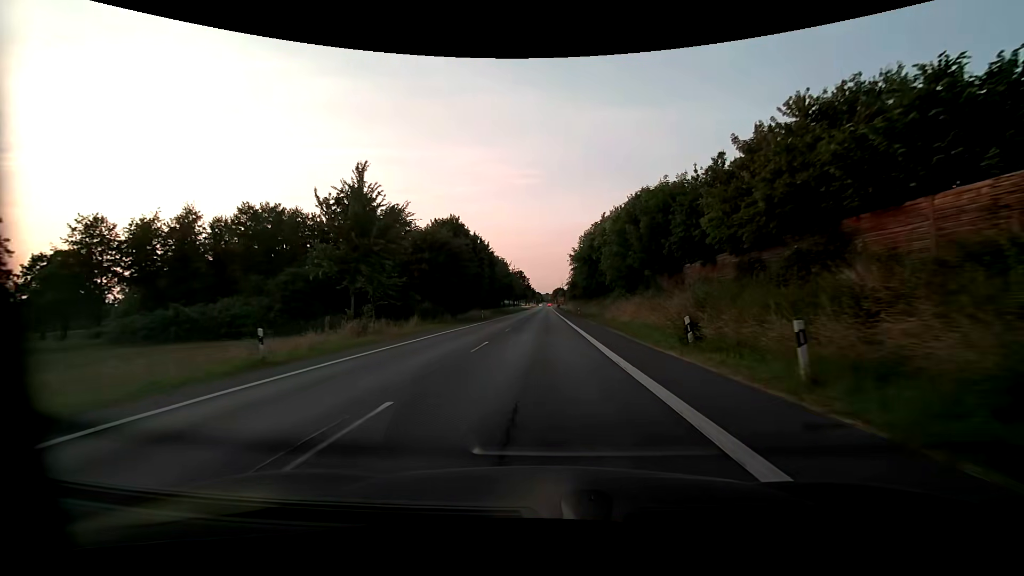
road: primary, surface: asphalt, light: Day
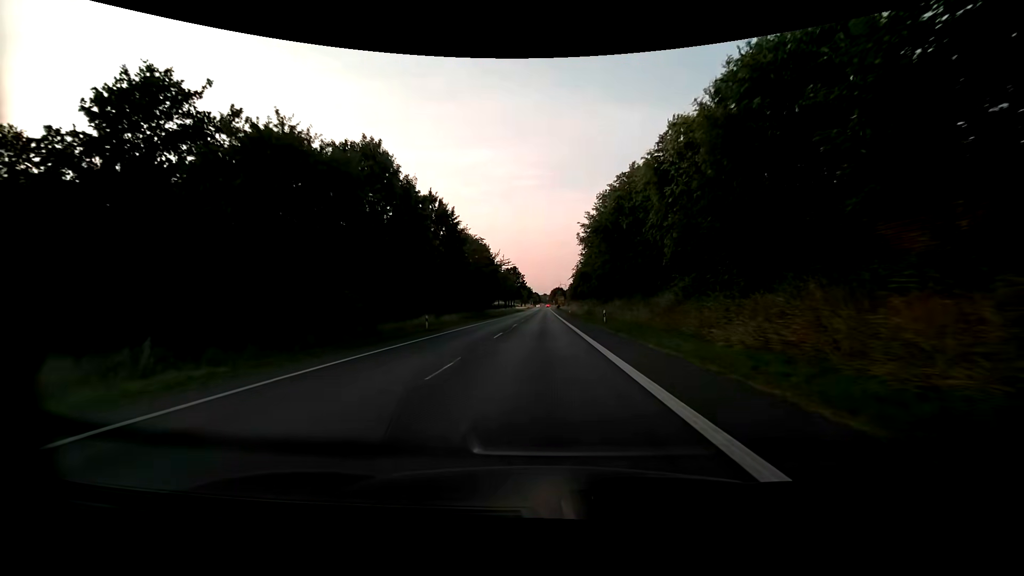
(+0.1, +29.3) m; 0°
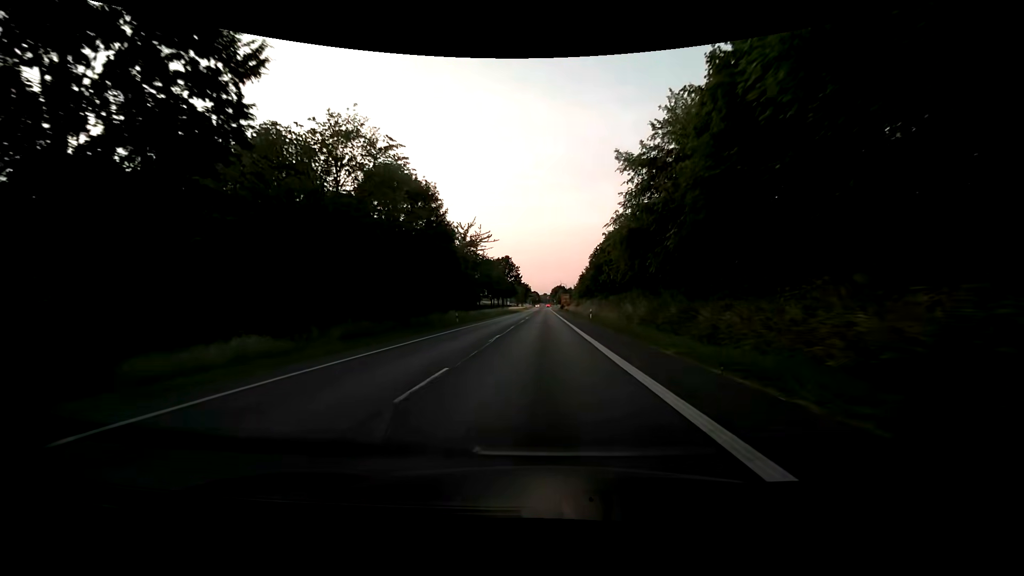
(-0.1, +39.1) m; 0°
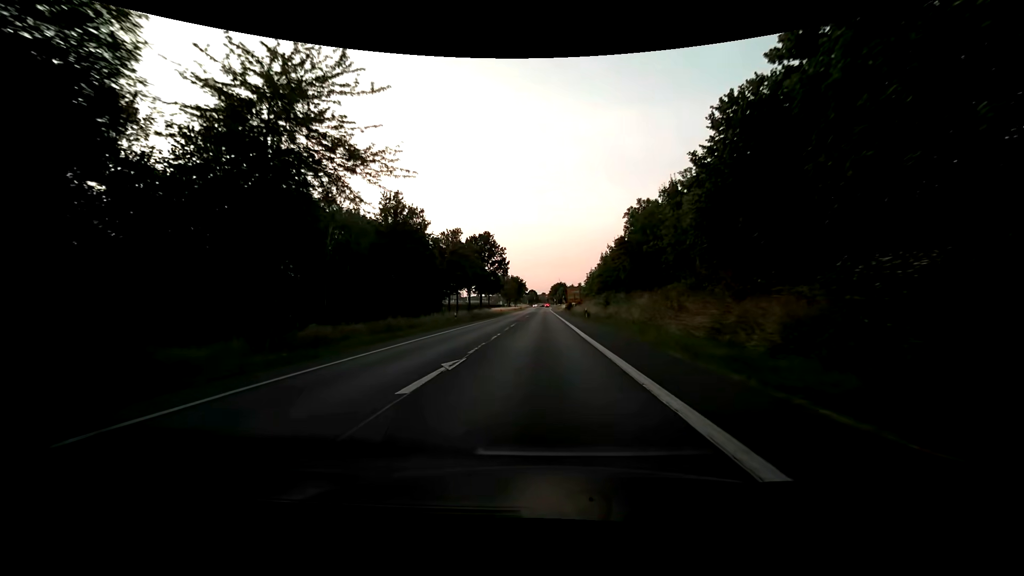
(0.0, +48.7) m; 0°
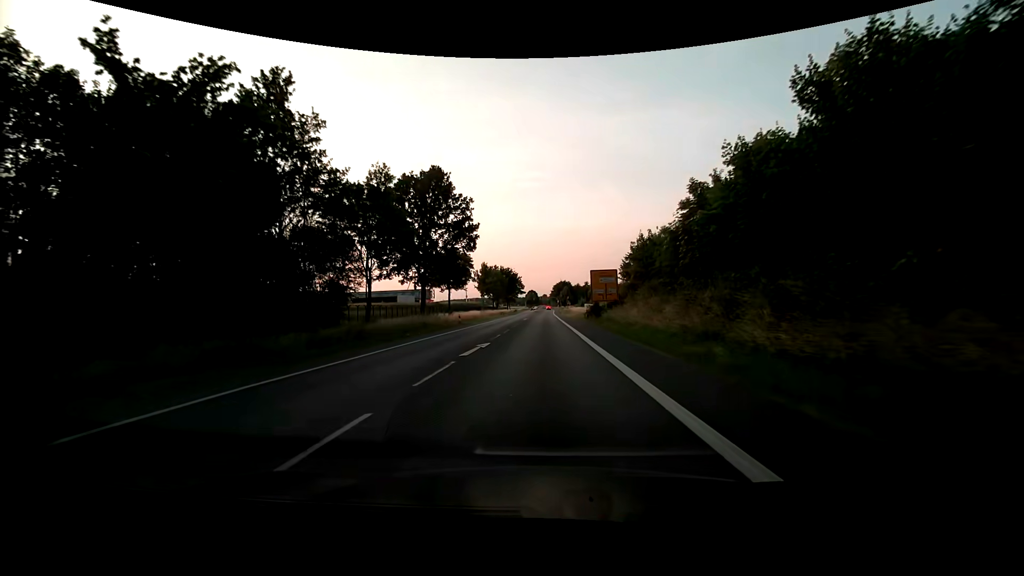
(0.0, +48.7) m; 0°
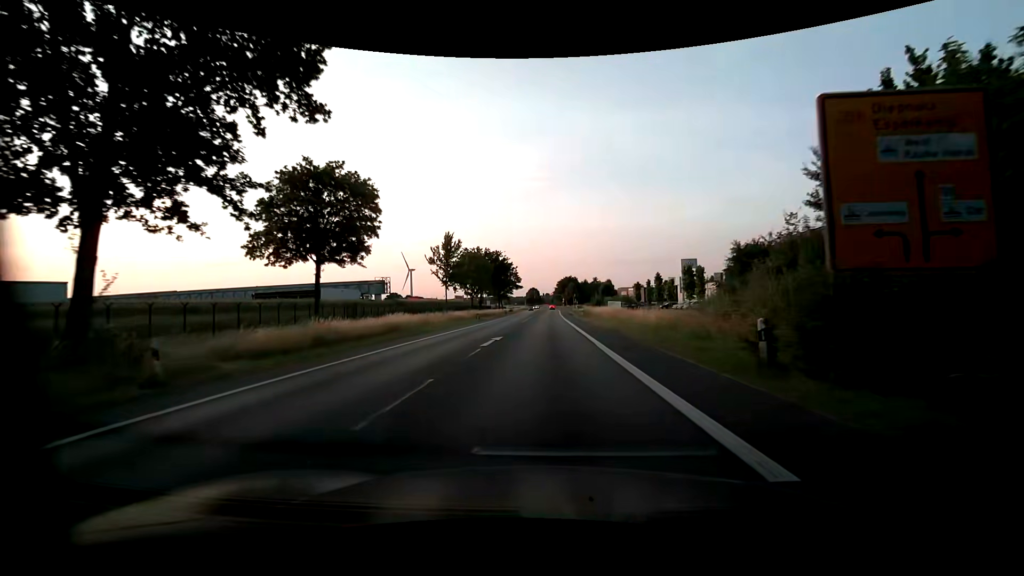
(0.0, +39.5) m; 0°
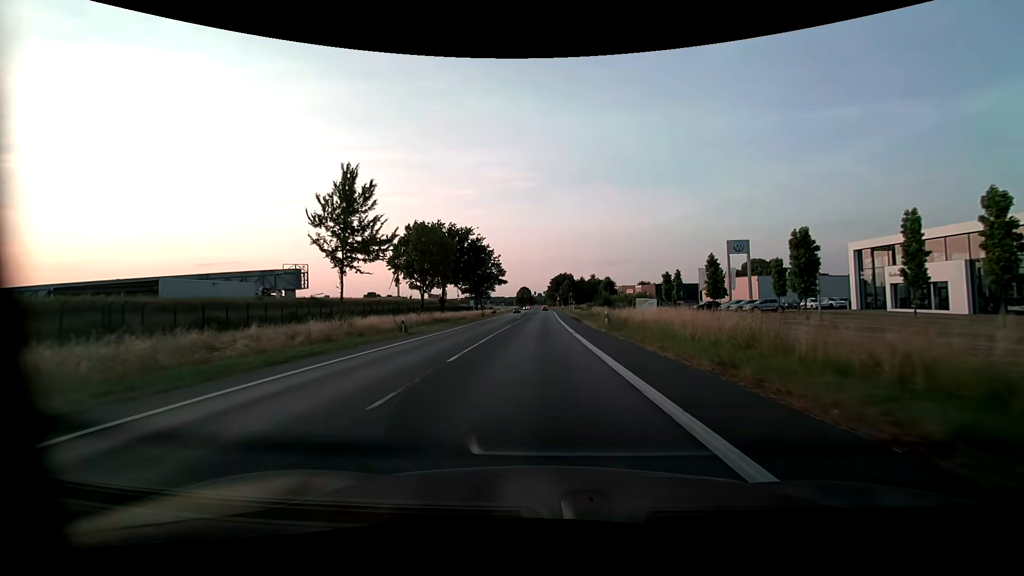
(+0.2, +29.3) m; +1°
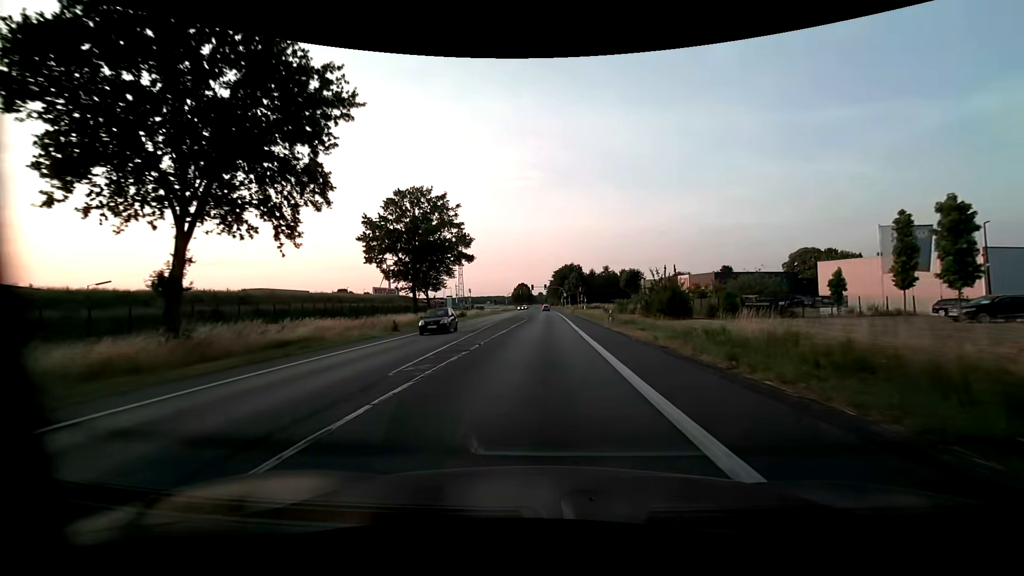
(-0.1, +48.3) m; 0°
(0, +10) (0, +20) (0, +30) (0, +40) (0, +50) (0, +60) (0, +70) (0, +80) (0, +90) (0, +100) m
